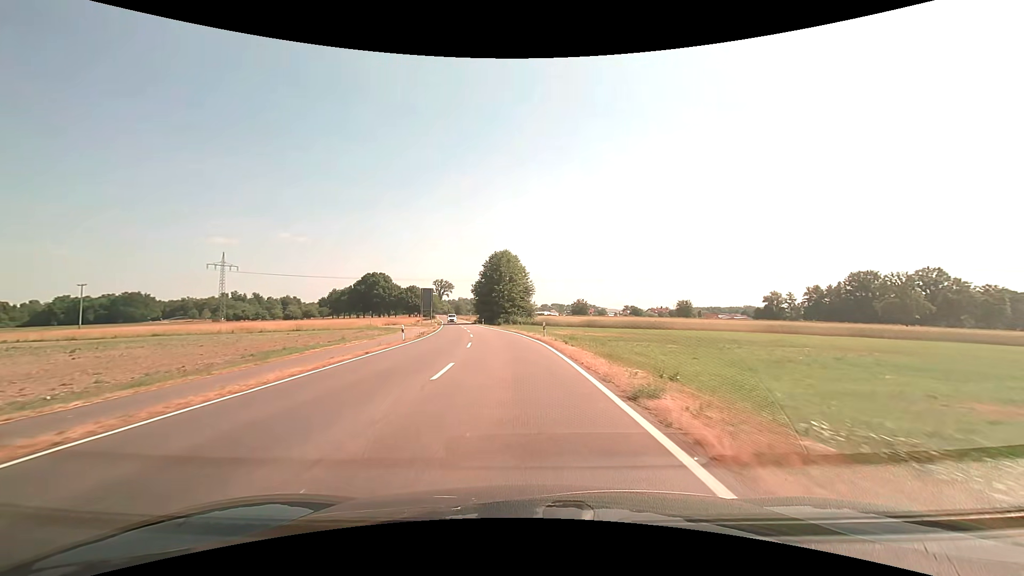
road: secondary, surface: asphalt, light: Day
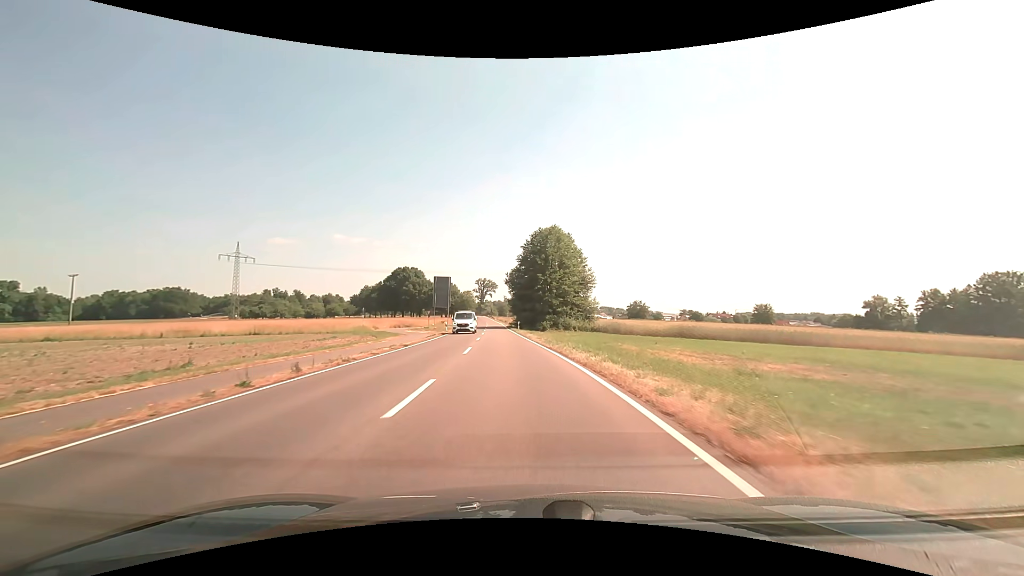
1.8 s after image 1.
(-1.4, +28.8) m; -5°
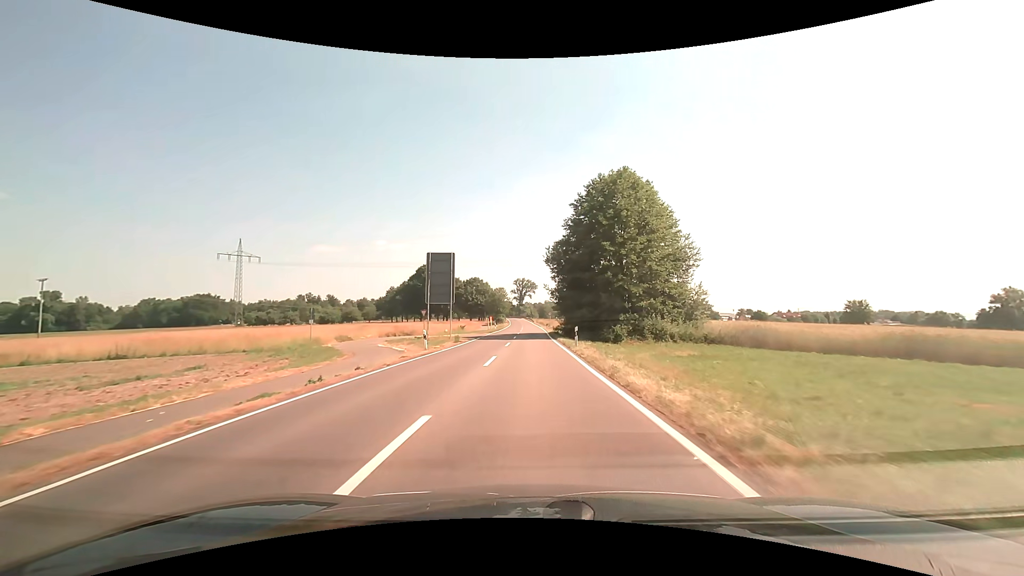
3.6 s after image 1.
(-1.4, +27.8) m; -5°
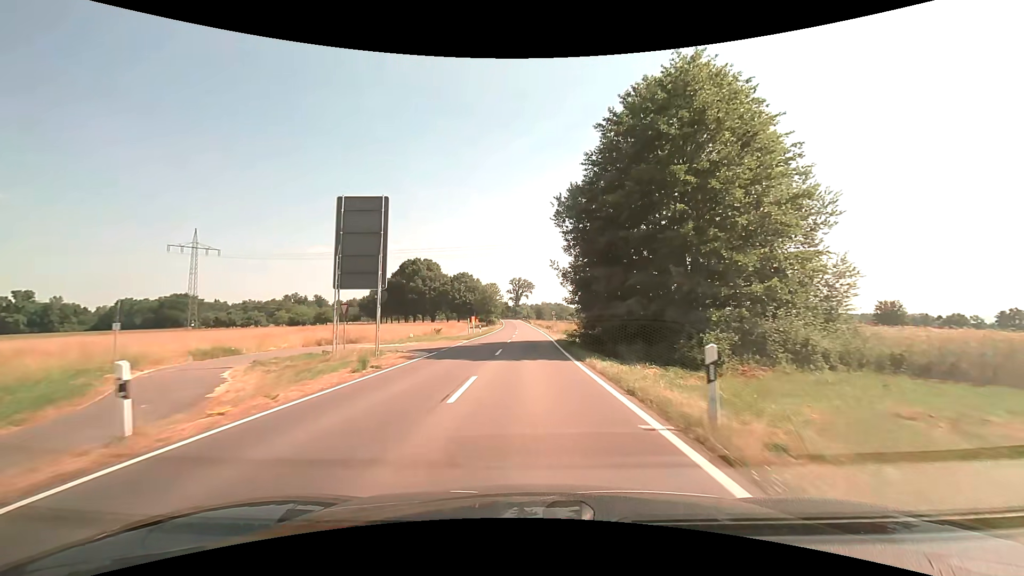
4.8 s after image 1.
(0.0, +18.9) m; 0°
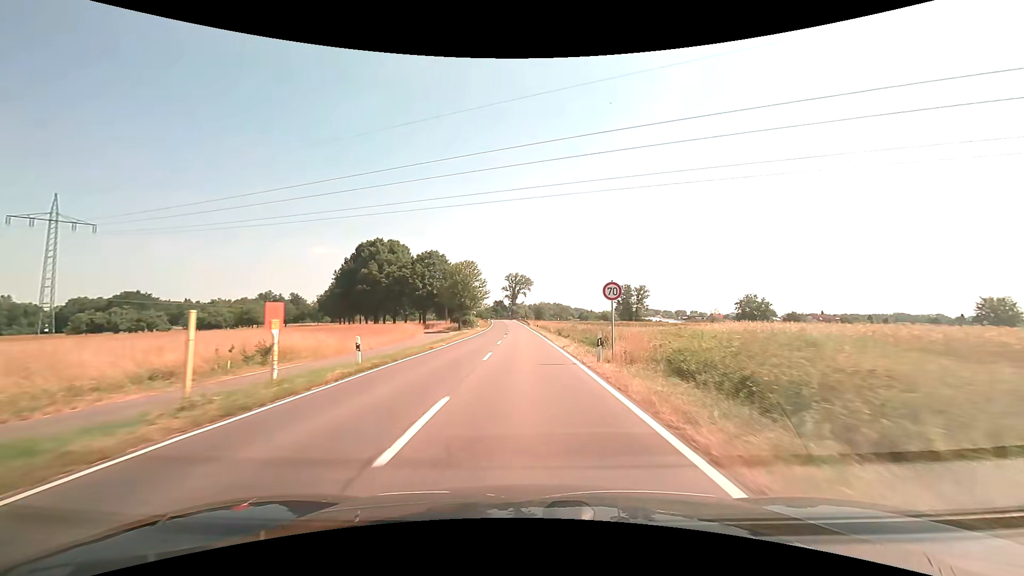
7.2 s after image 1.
(+0.2, +39.5) m; +1°
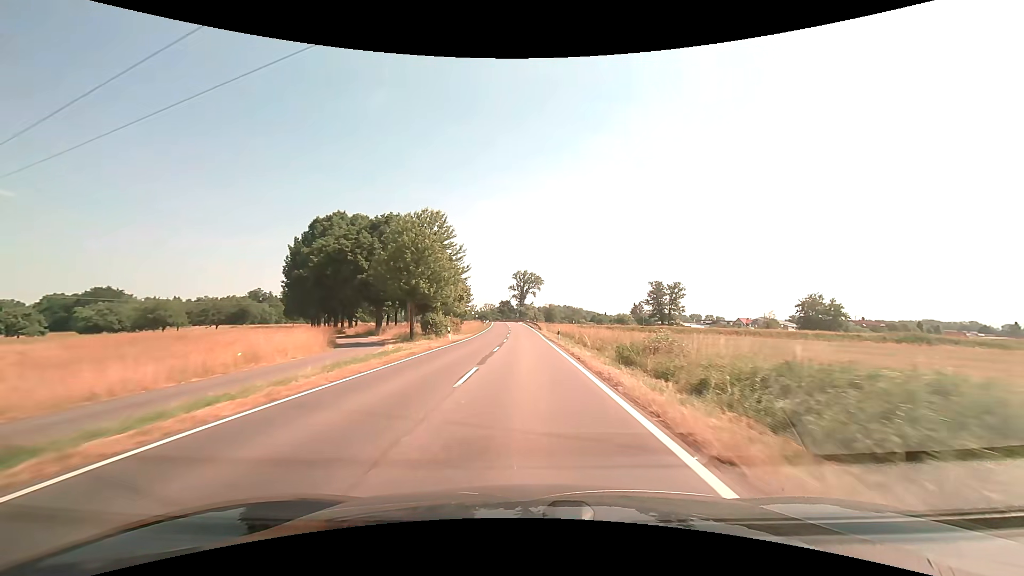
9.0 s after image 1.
(-0.4, +30.9) m; -1°
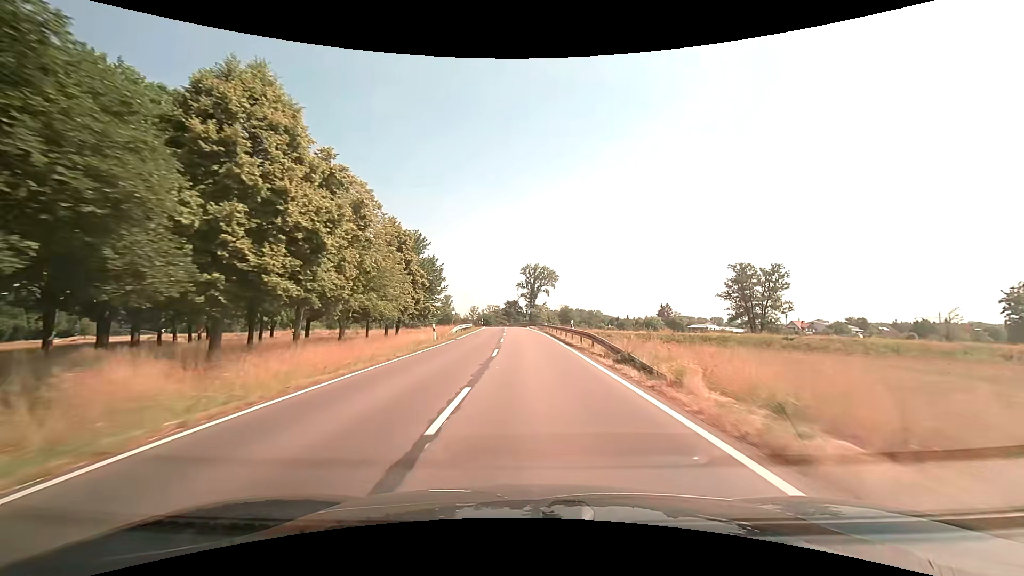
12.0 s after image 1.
(-0.9, +53.4) m; -1°
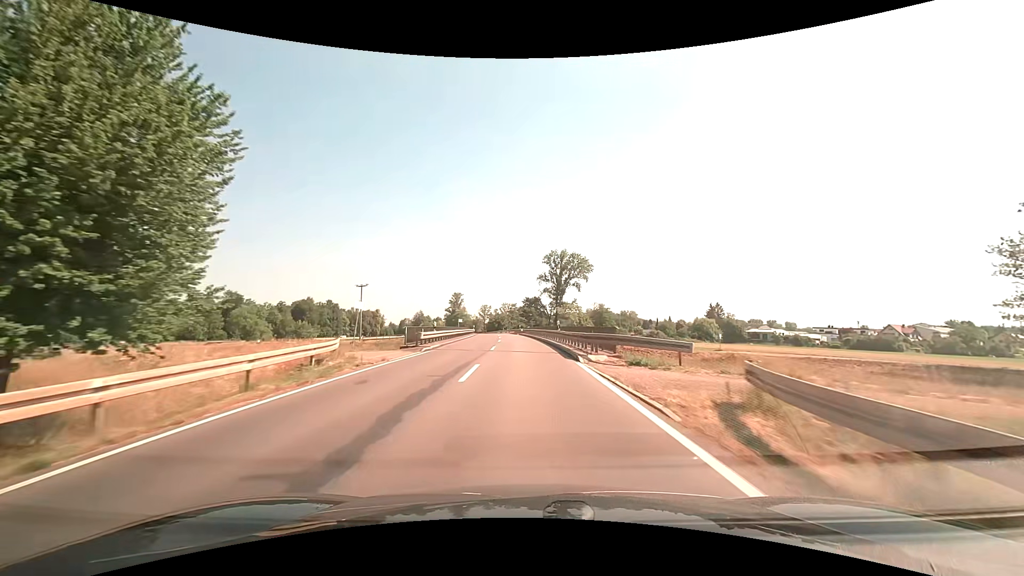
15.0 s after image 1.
(-0.9, +54.4) m; -3°
(0, +10) (0, +20) (0, +30) (-1, +40) (-1, +50) (-2, +60) (-3, +70) (-4, +80) (-5, +90) (-6, +100) m
